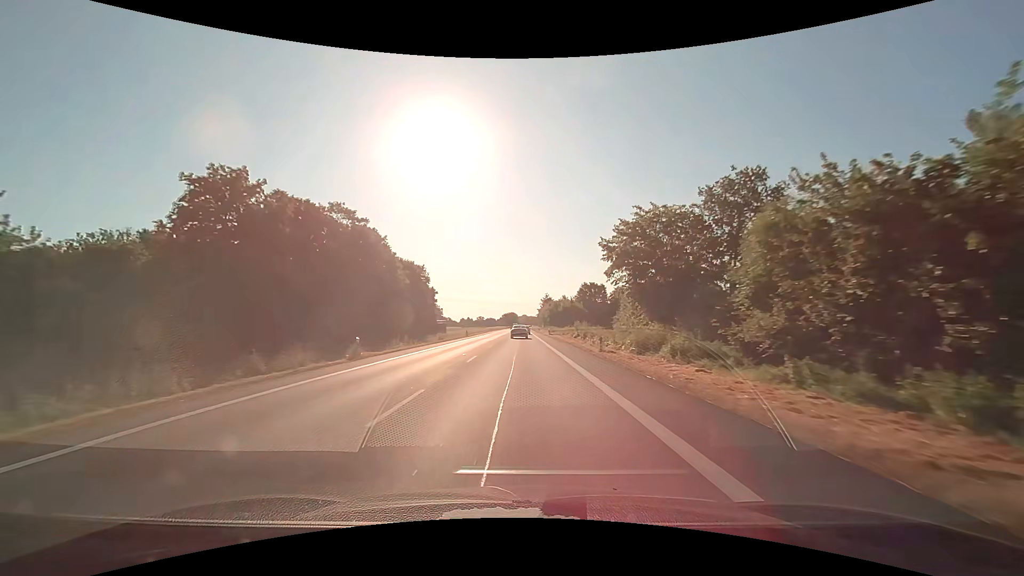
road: primary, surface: asphalt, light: Day
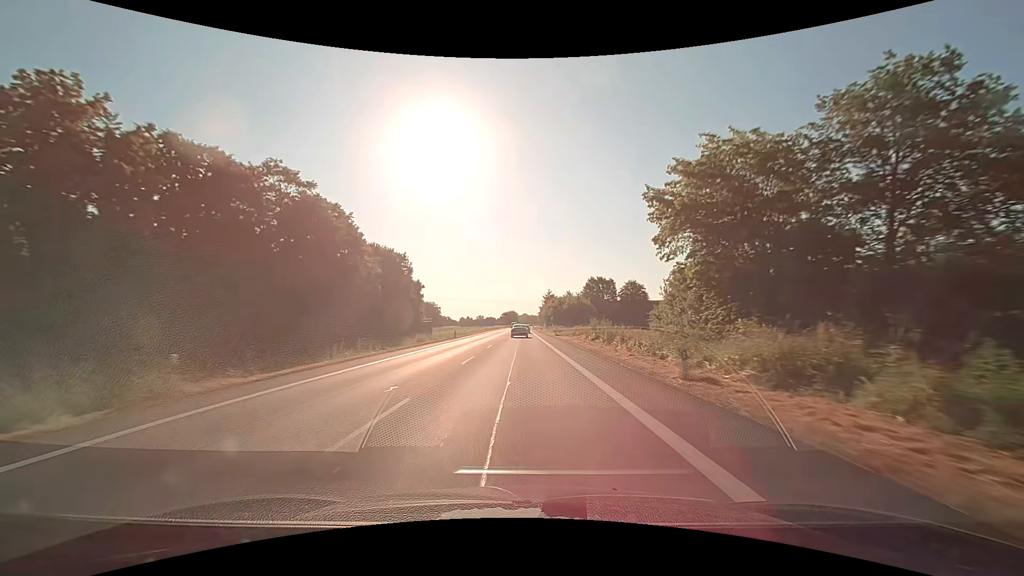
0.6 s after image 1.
(-0.1, +13.4) m; 0°
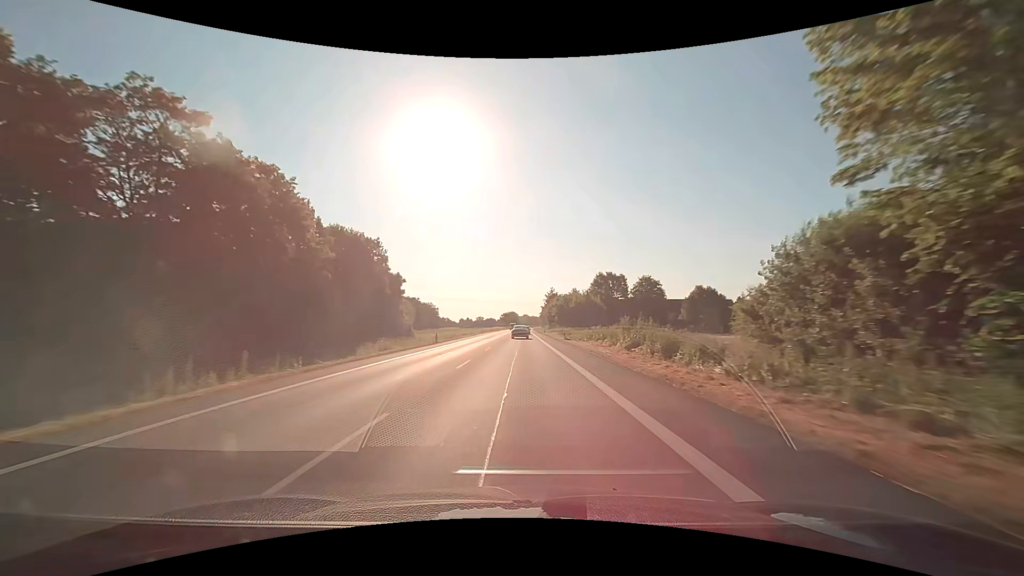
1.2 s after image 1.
(0.0, +13.5) m; 0°
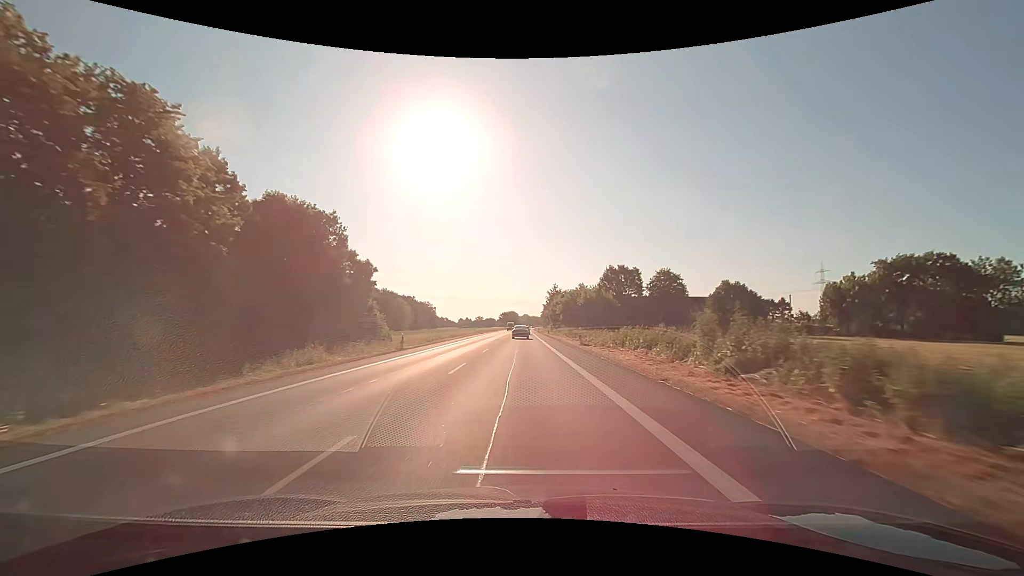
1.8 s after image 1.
(0.0, +13.6) m; 0°
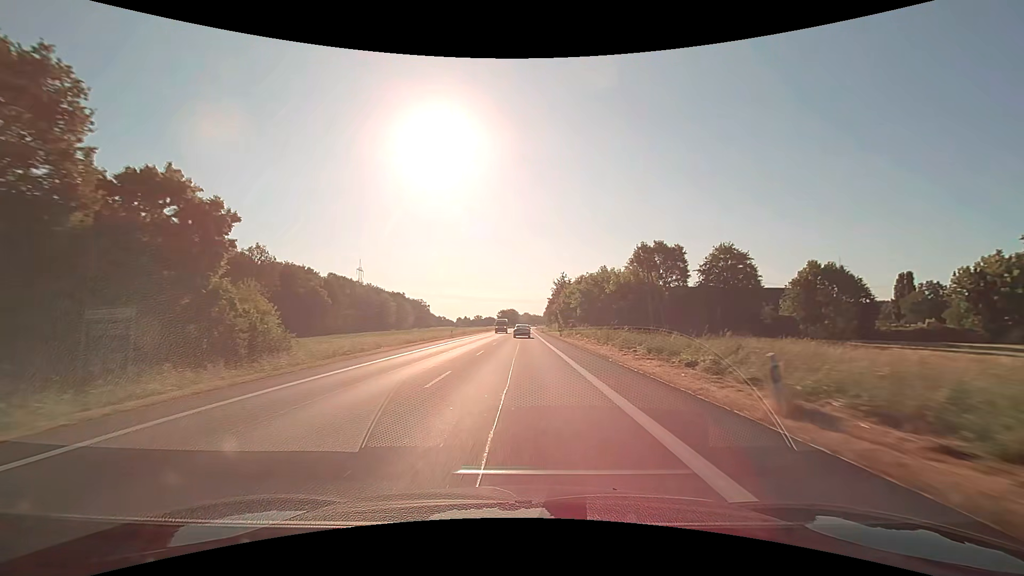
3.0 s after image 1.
(-0.1, +27.4) m; 0°
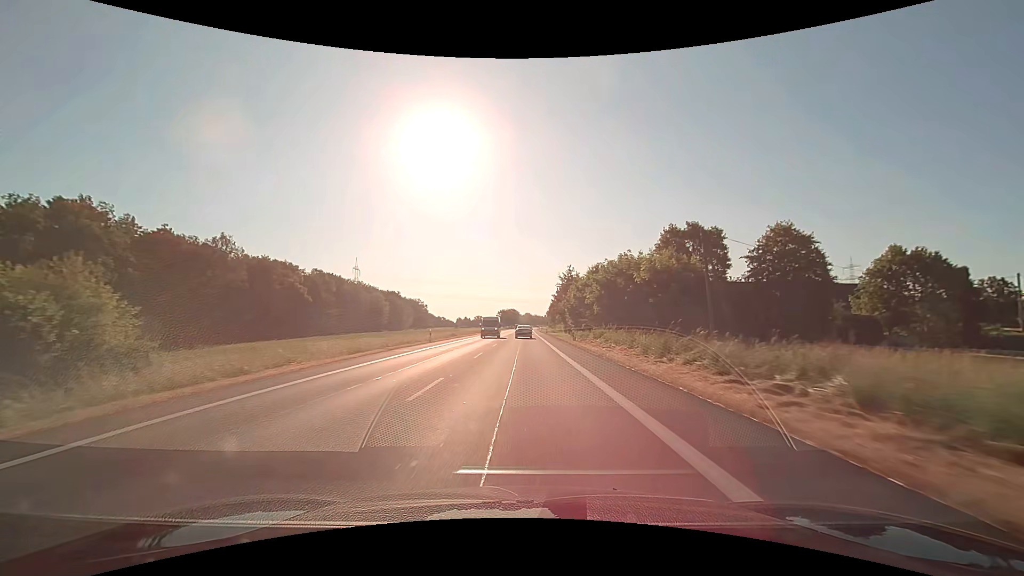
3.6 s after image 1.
(0.0, +13.8) m; 0°
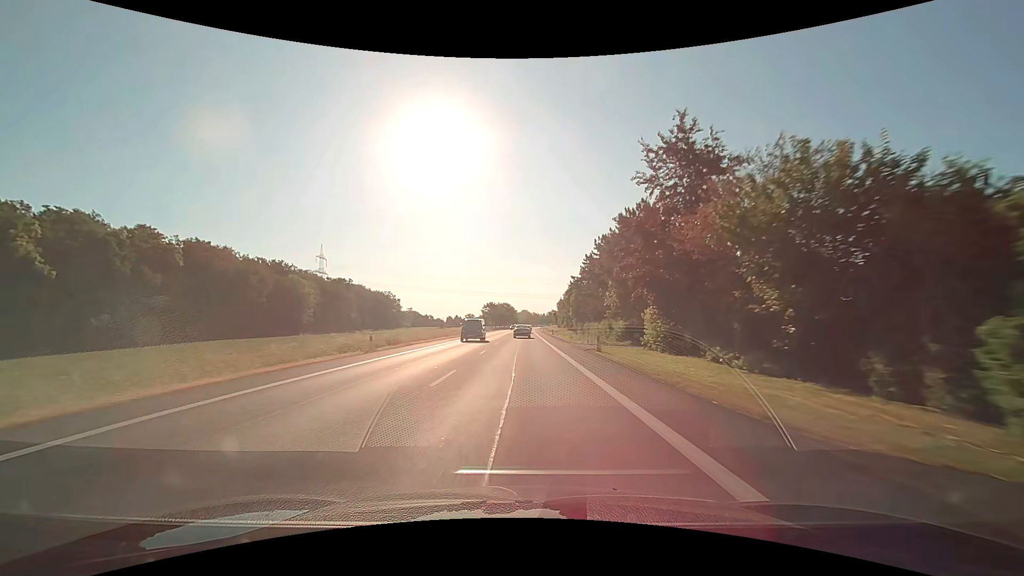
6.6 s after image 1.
(-0.1, +69.9) m; 0°
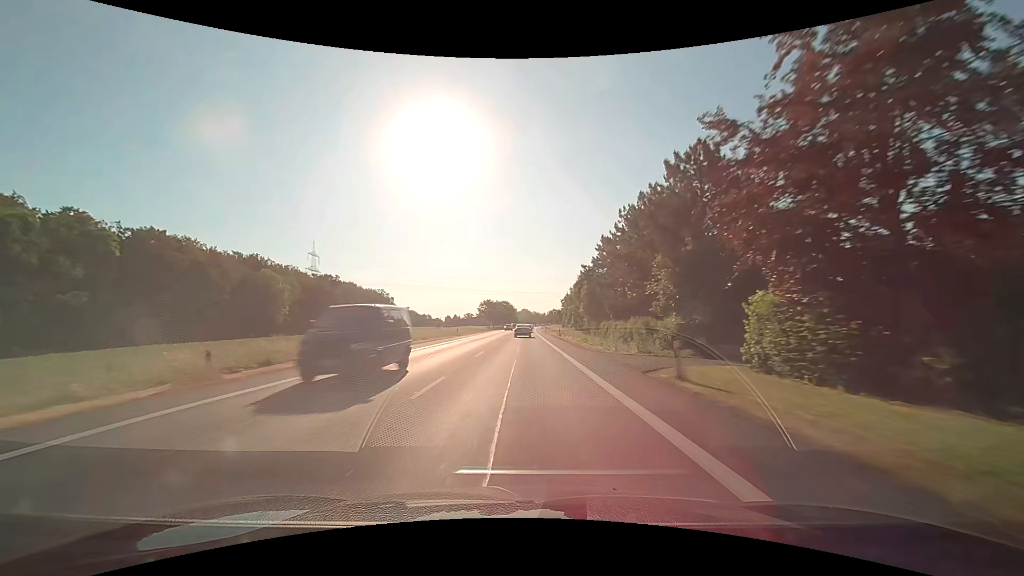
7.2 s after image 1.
(0.0, +14.1) m; 0°
(0, +10) (0, +20) (0, +30) (0, +40) (0, +50) (0, +60) (+1, +70) (+1, +80) (+1, +90) (+1, +100) m
